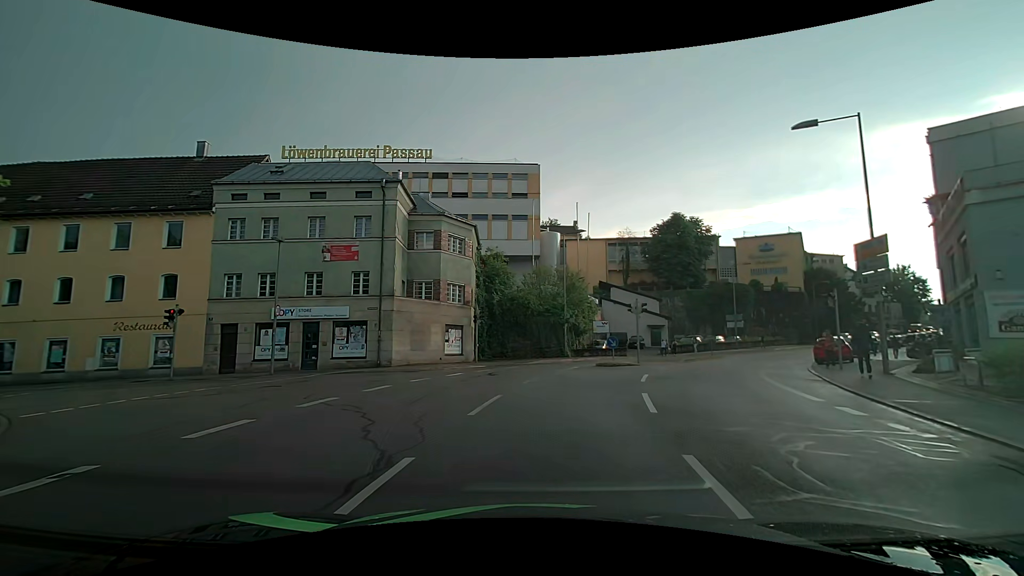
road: residential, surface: asphalt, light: Day
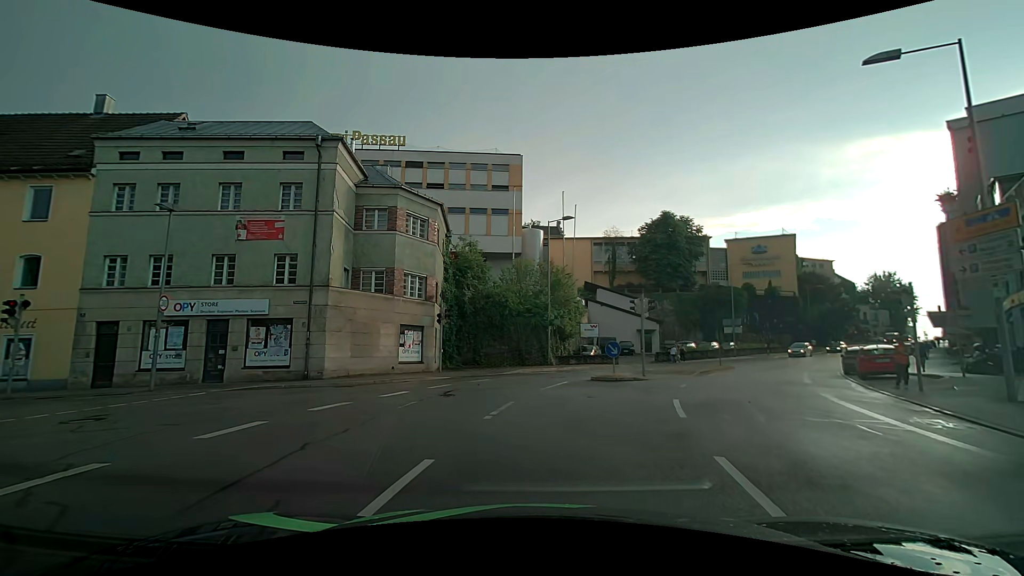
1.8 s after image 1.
(+0.1, +5.8) m; +1°
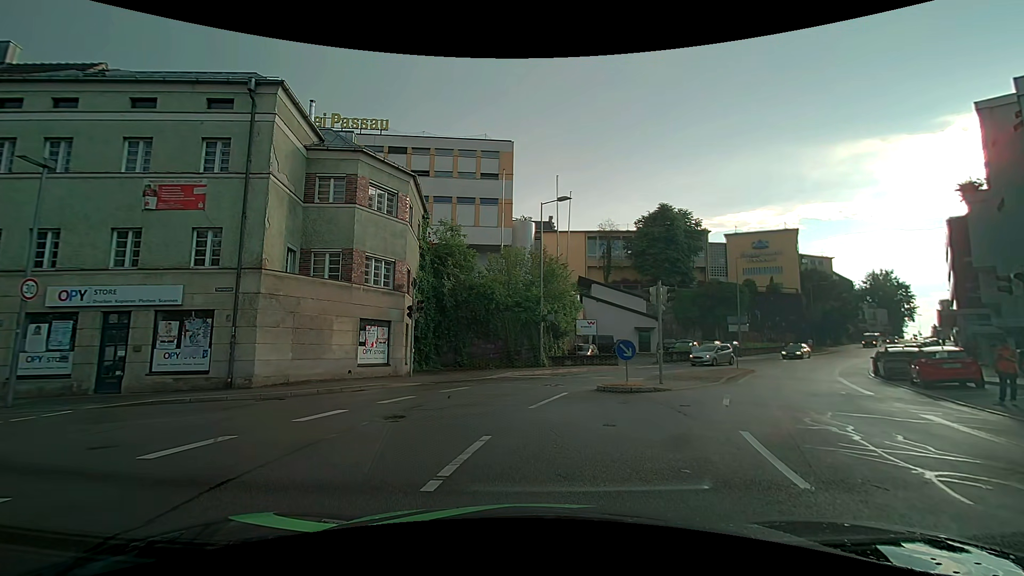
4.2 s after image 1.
(0.0, +4.0) m; -1°
(-3, +9) (-12, +12) (-22, +12) (-32, +11) (-42, +11) (-52, +10) (-62, +9) (-72, +9) (-82, +8) (-92, +7) m
